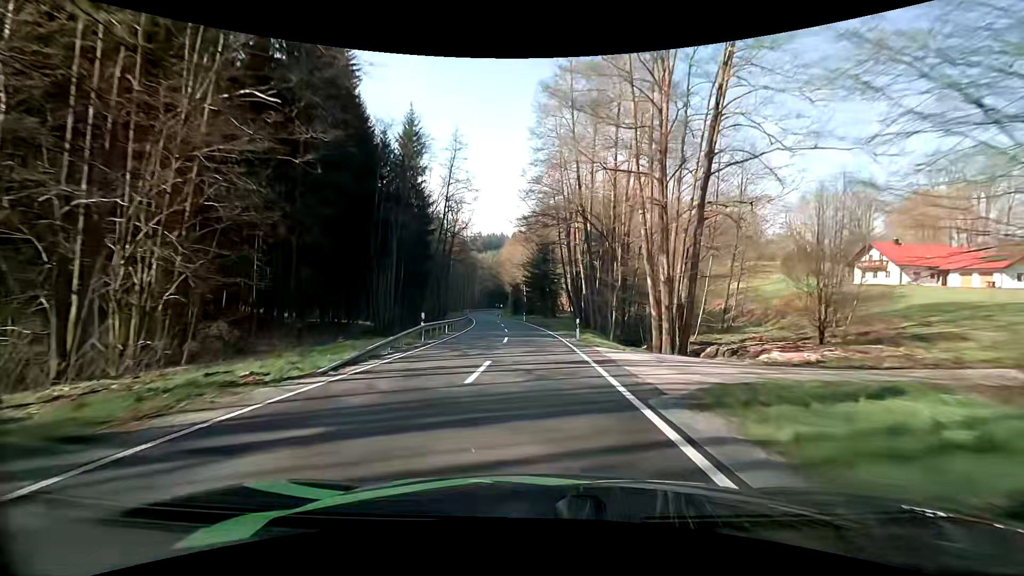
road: secondary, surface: asphalt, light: Day
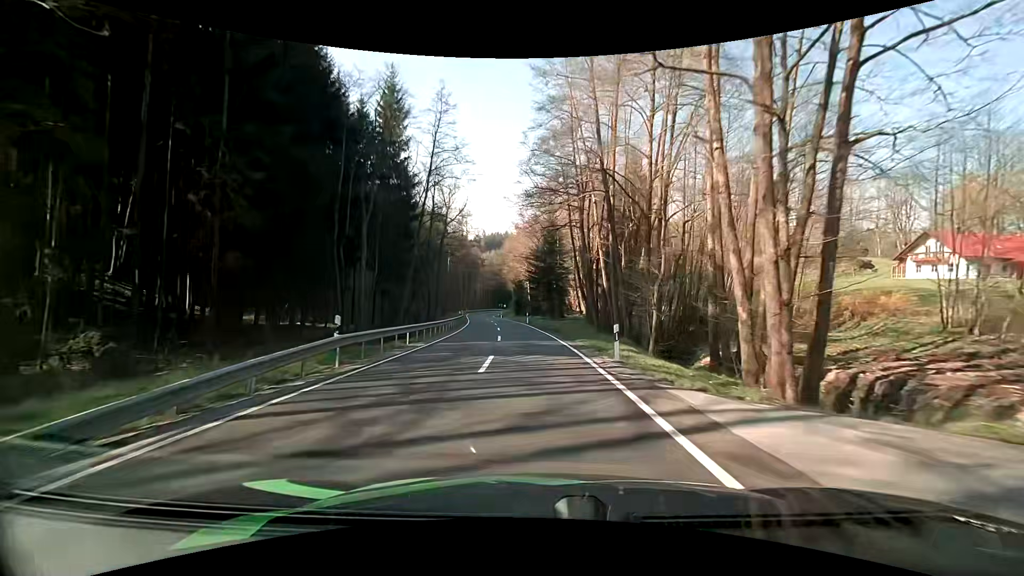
(-0.2, +10.5) m; -1°
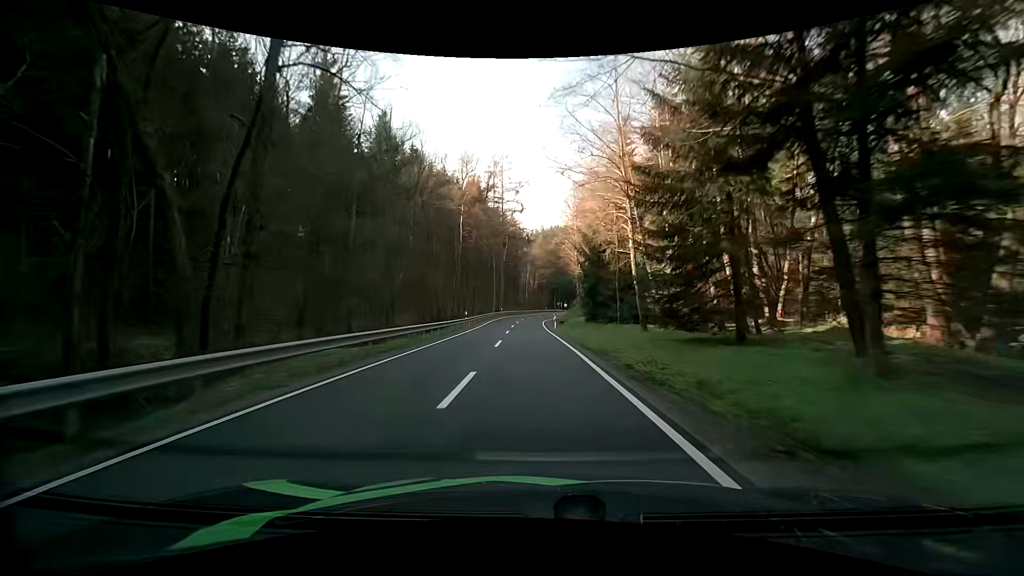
(-3.0, +52.3) m; -7°
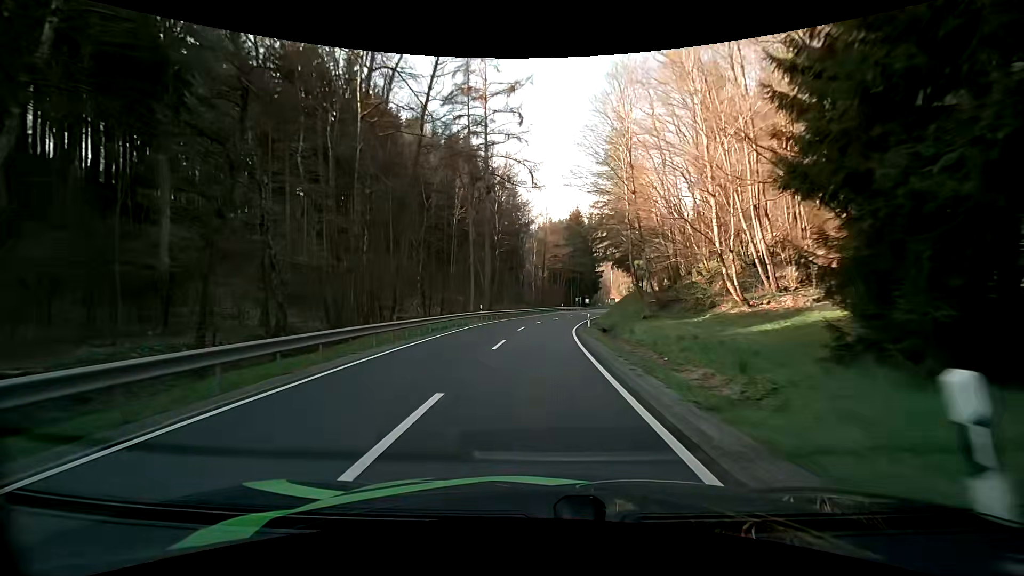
(-0.8, +39.2) m; -1°
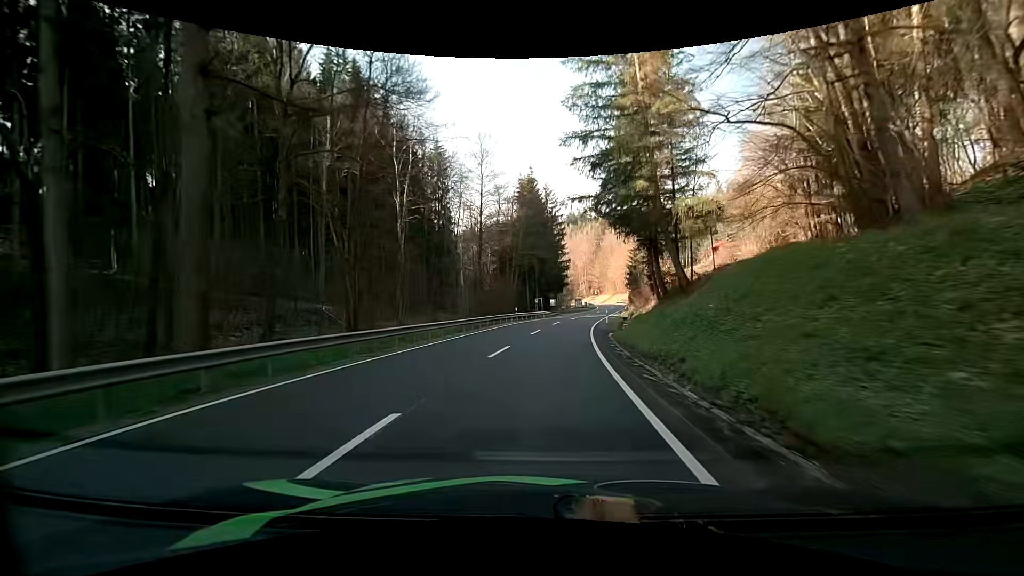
(+1.2, +37.2) m; +6°
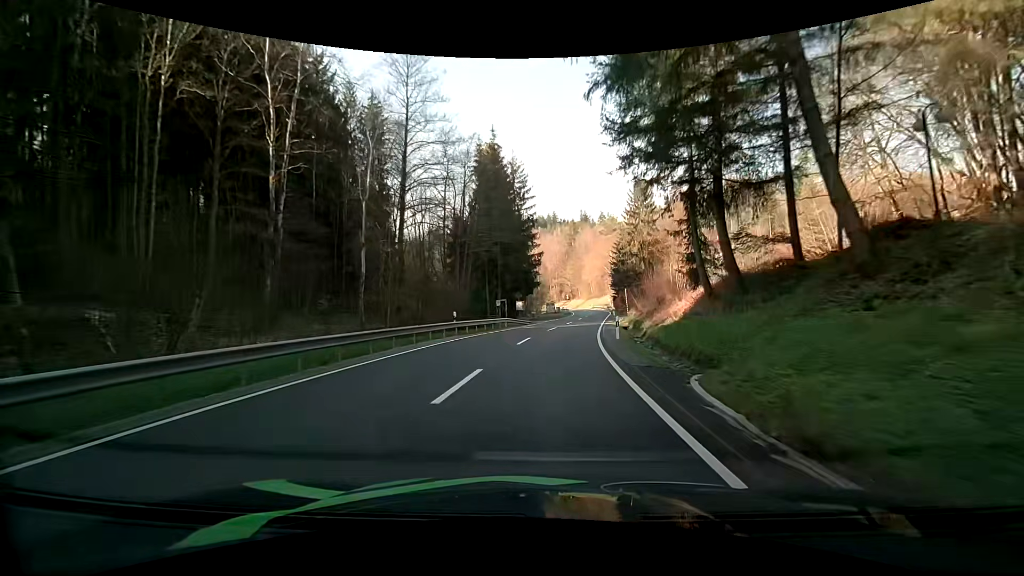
(+0.2, +19.2) m; +3°
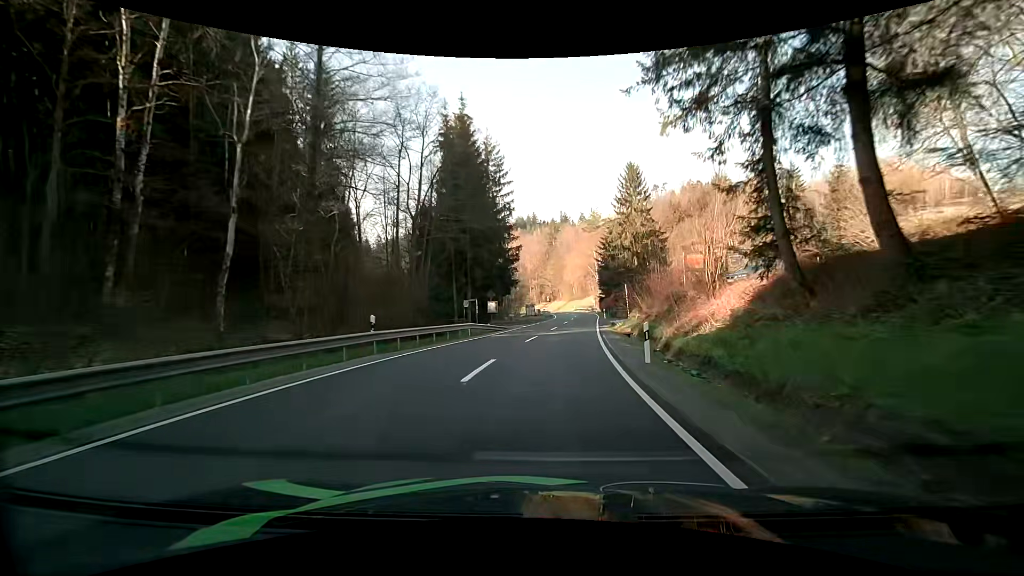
(+0.2, +9.8) m; +3°
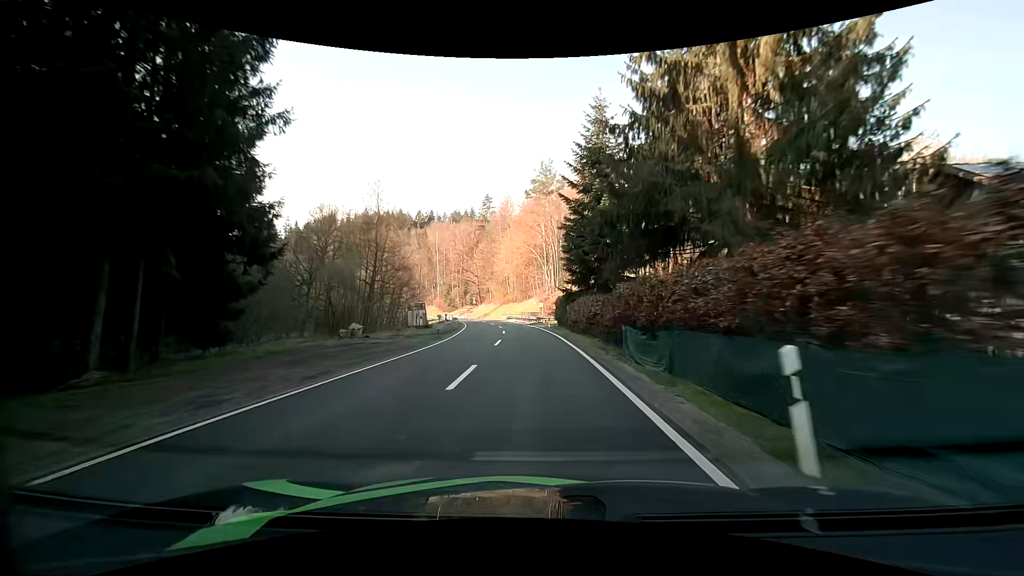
(+3.8, +48.4) m; +7°
(0, +10) (0, +20) (0, +30) (-1, +40) (-2, +50) (-4, +60) (-5, +70) (-7, +79) (-10, +89) (-12, +99) m
